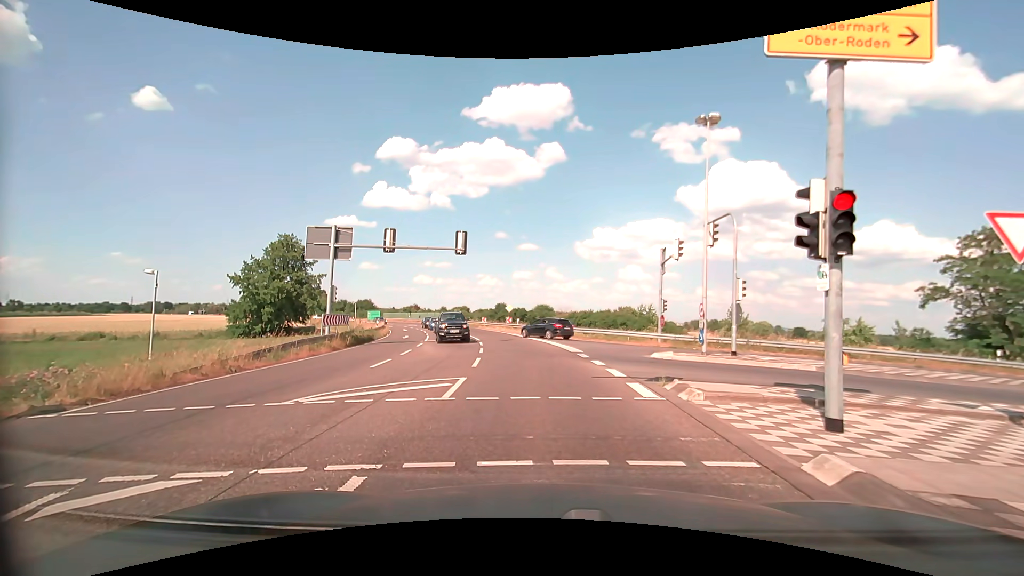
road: primary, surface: asphalt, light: Day
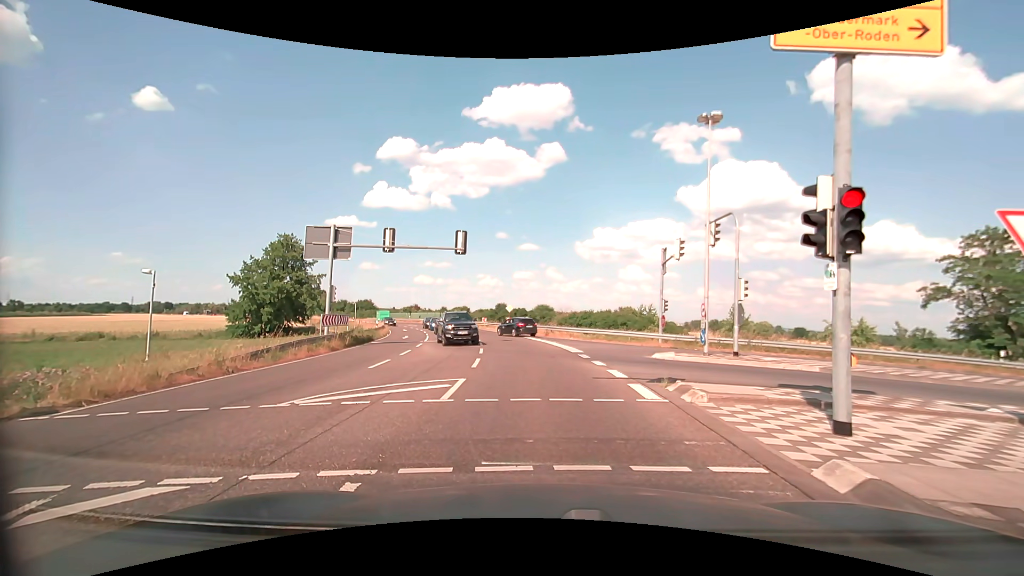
(0.0, +0.2) m; 0°
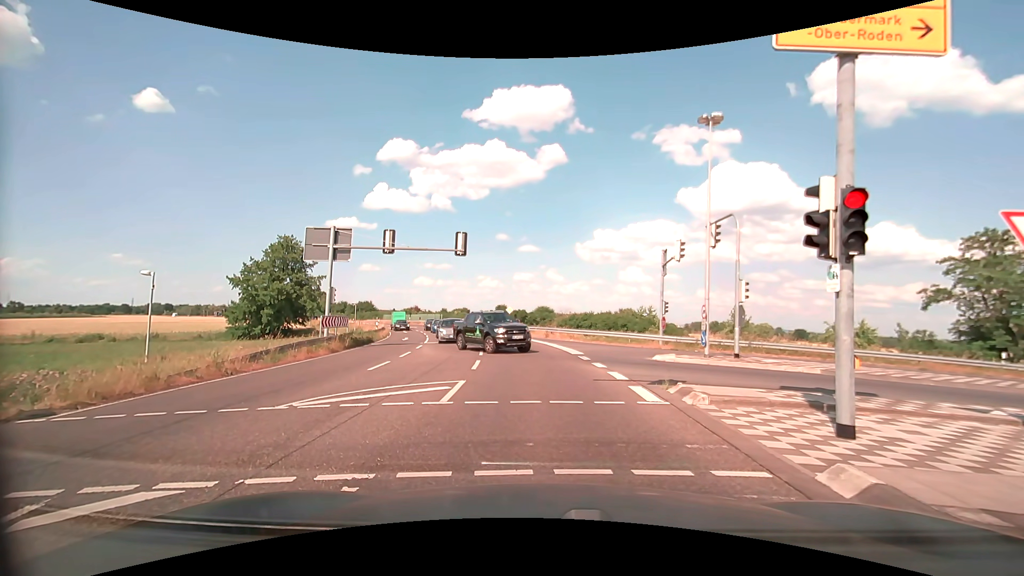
(0.0, +0.1) m; 0°
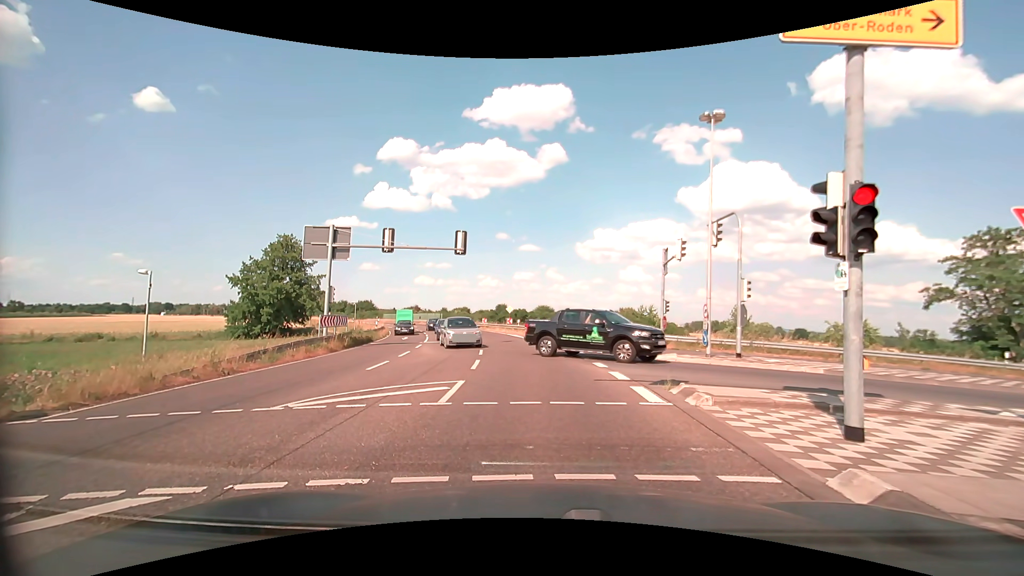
(0.0, +0.2) m; 0°
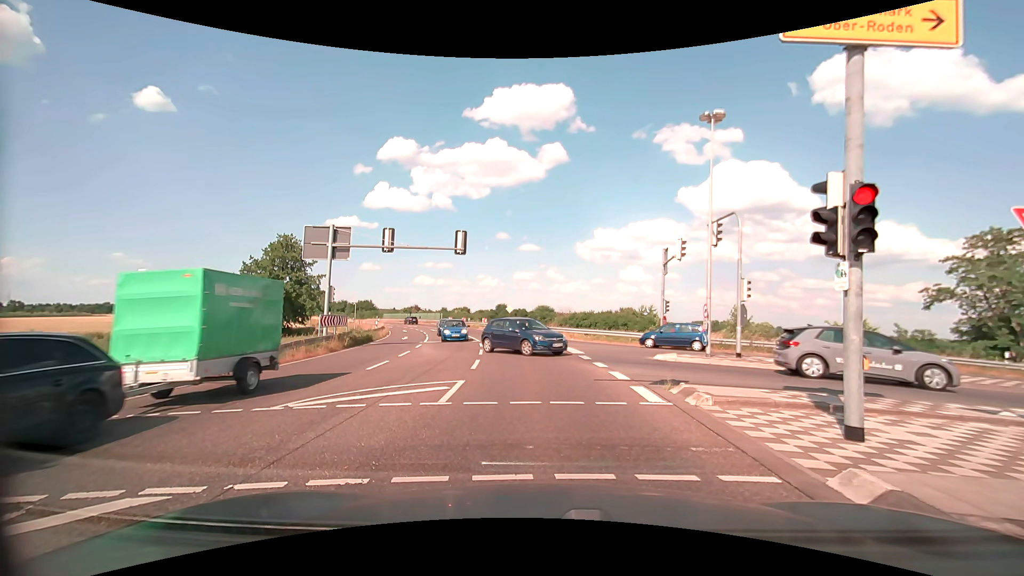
(0.0, +0.1) m; 0°
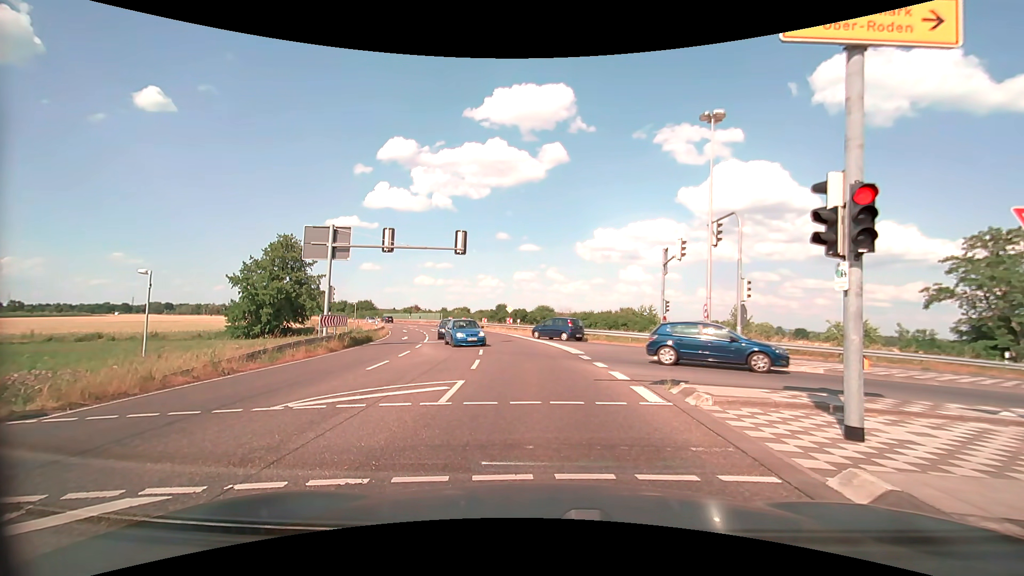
(0.0, 0.0) m; 0°
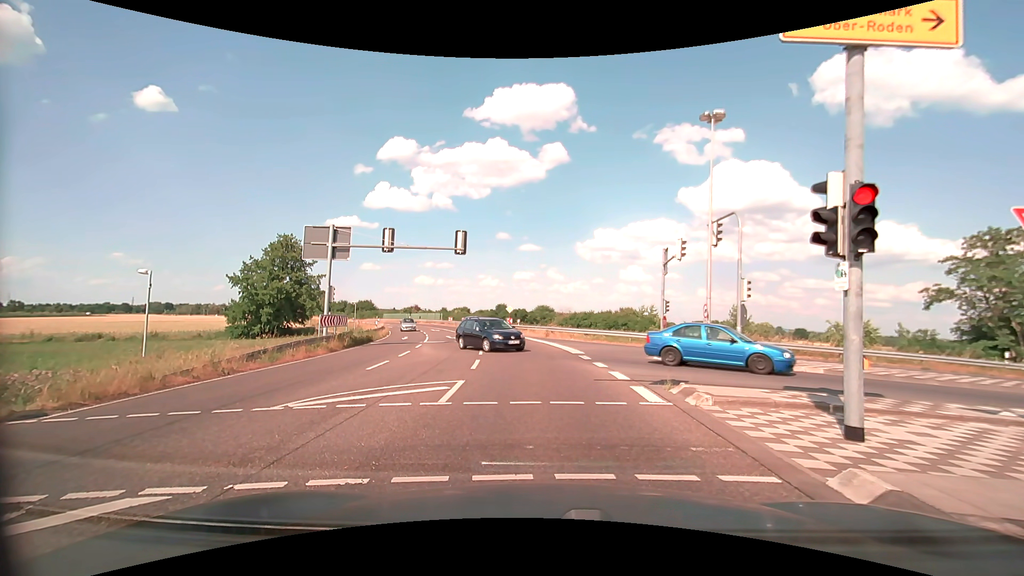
(0.0, 0.0) m; 0°
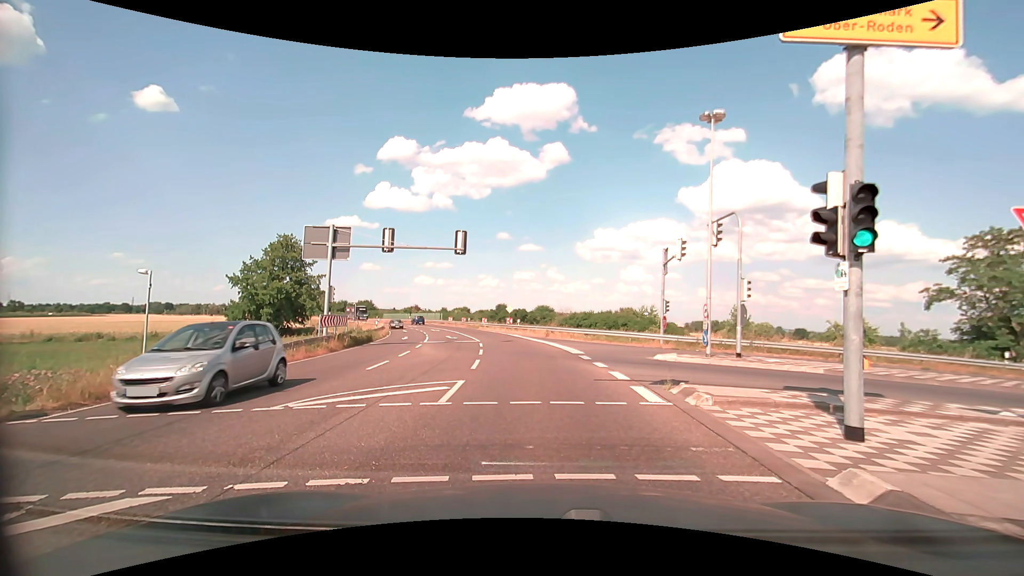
(0.0, 0.0) m; 0°
(0, +10) (-1, +20) (-2, +30) (-3, +40) (-6, +49) (-9, +59) (-12, +68) (-16, +78) (-21, +87) (-26, +95) m
